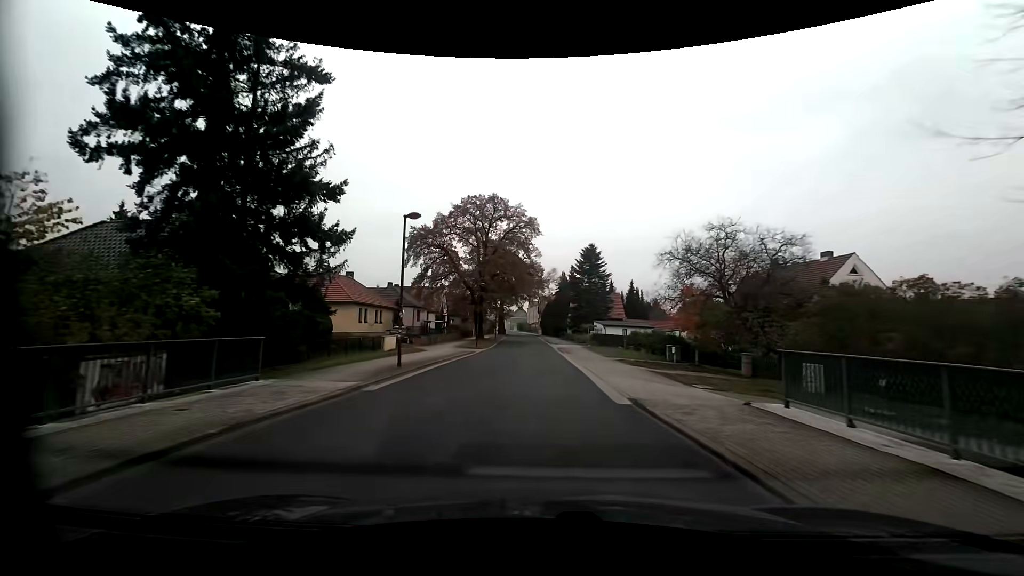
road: residential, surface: asphalt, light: Day
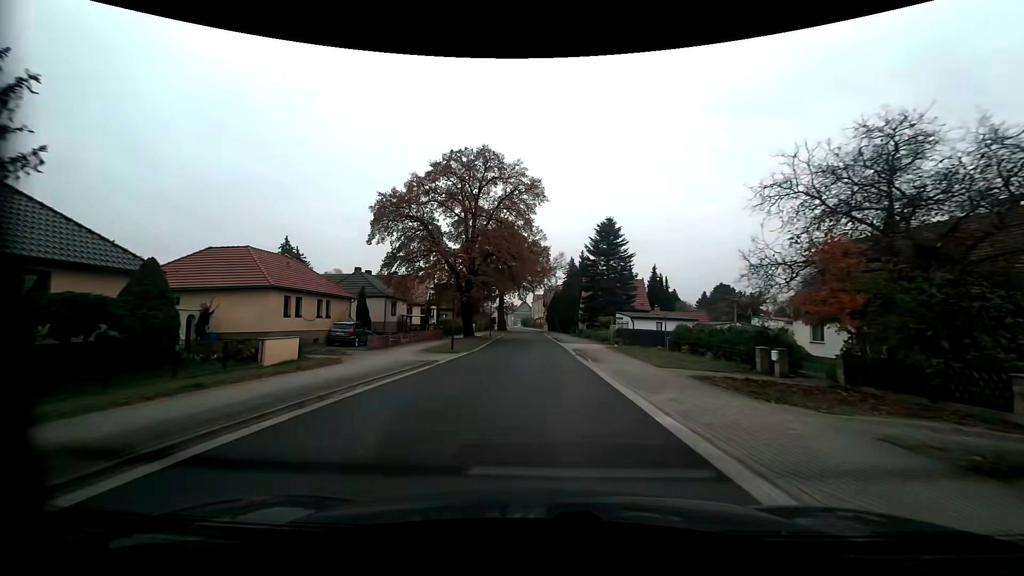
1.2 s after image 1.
(0.0, +14.9) m; -1°
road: tertiary
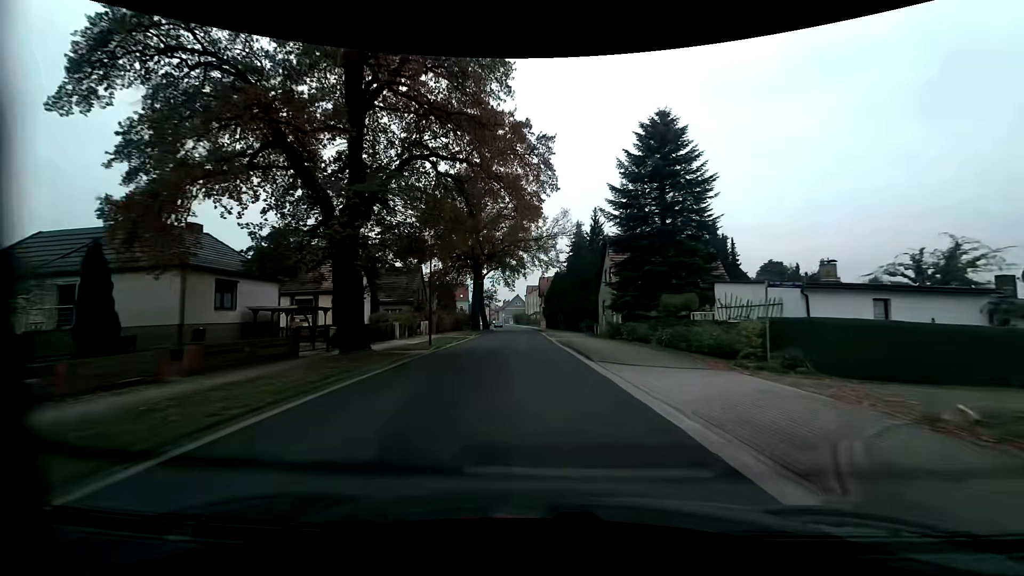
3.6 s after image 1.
(+0.3, +30.5) m; +1°
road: residential
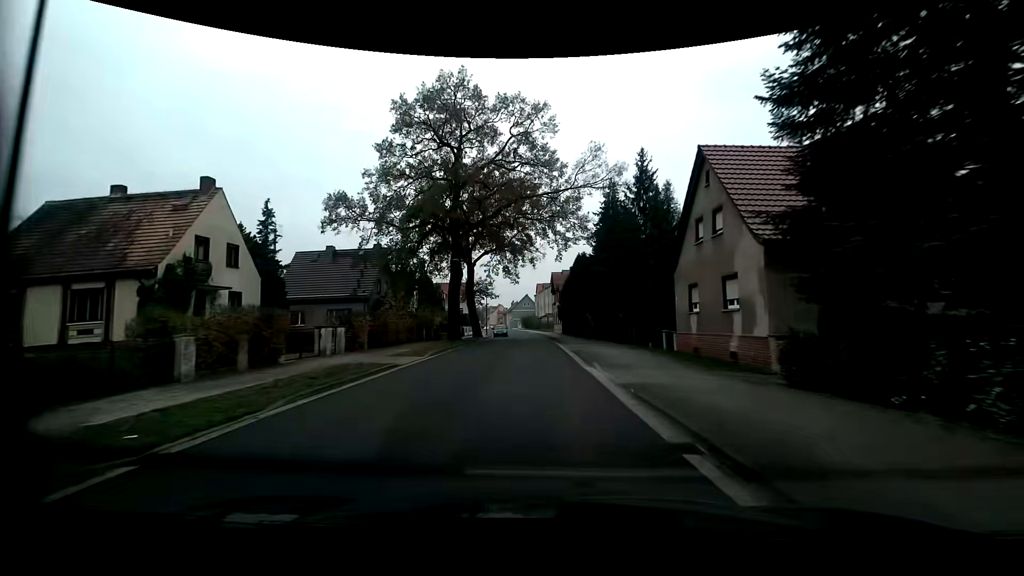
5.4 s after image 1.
(-0.2, +22.6) m; -1°
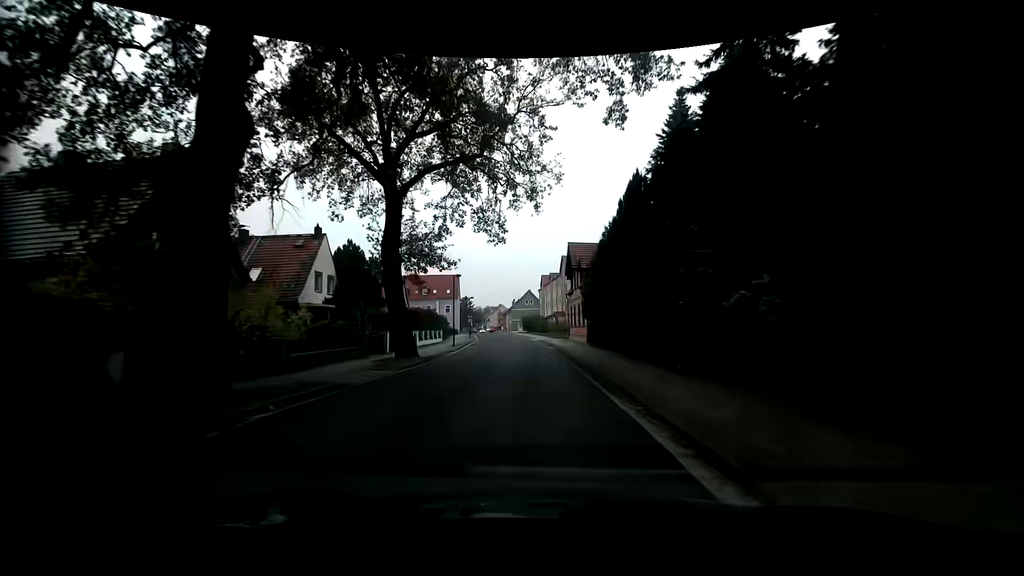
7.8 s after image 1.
(-0.2, +30.1) m; -1°
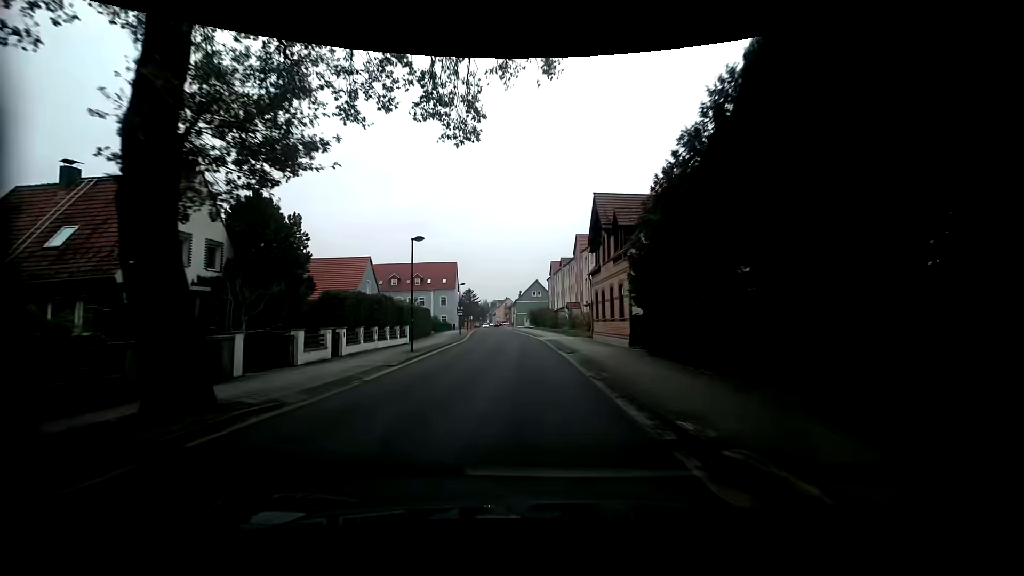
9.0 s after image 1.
(-0.2, +15.2) m; -2°
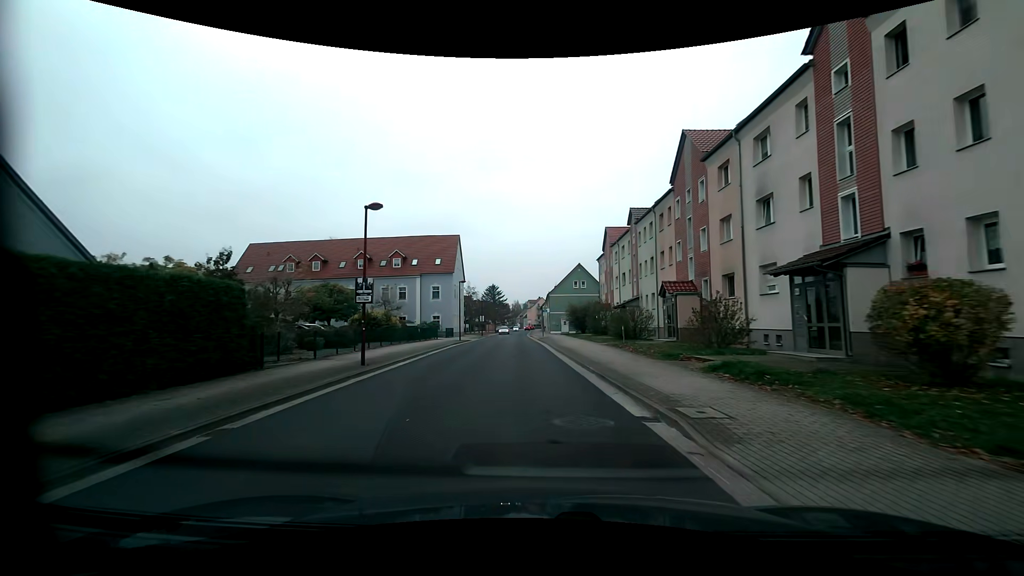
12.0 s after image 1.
(-0.6, +37.8) m; -3°
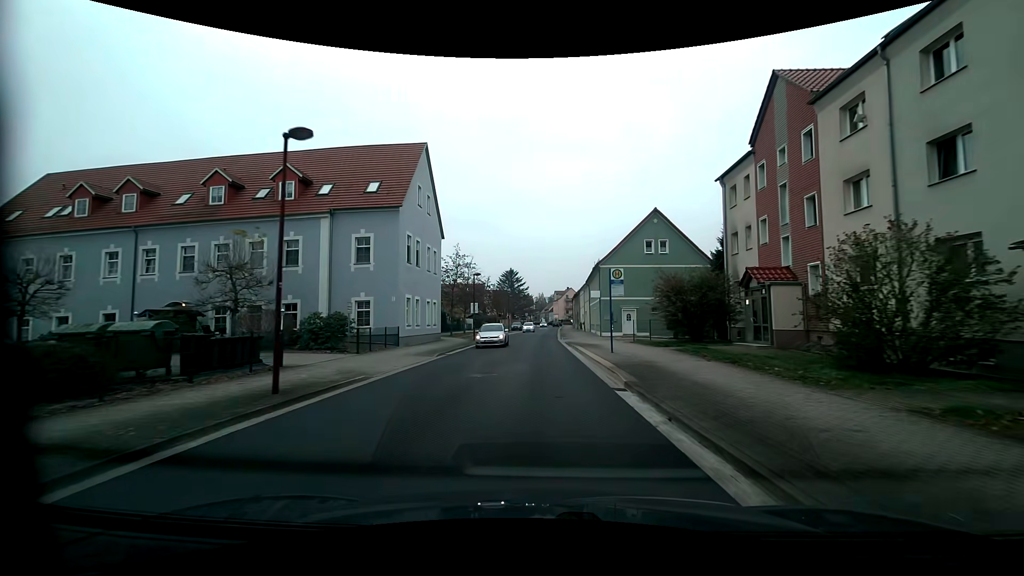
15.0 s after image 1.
(-1.2, +36.8) m; -3°
(0, +10) (0, +20) (0, +30) (0, +40) (+1, +50) (+1, +60) (+1, +70) (+2, +80) (+2, +90) (+3, +100) m
